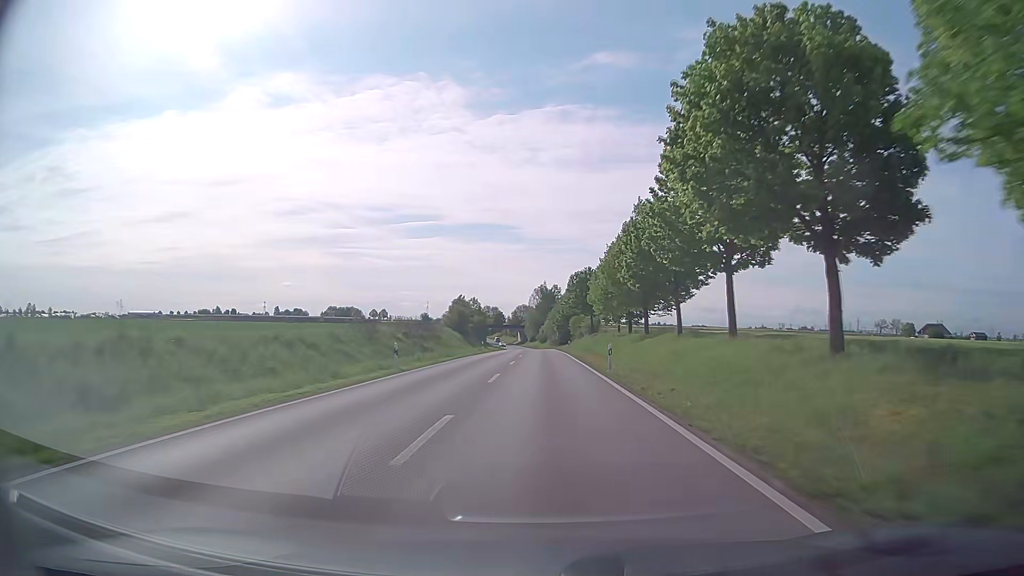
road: secondary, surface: asphalt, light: Day
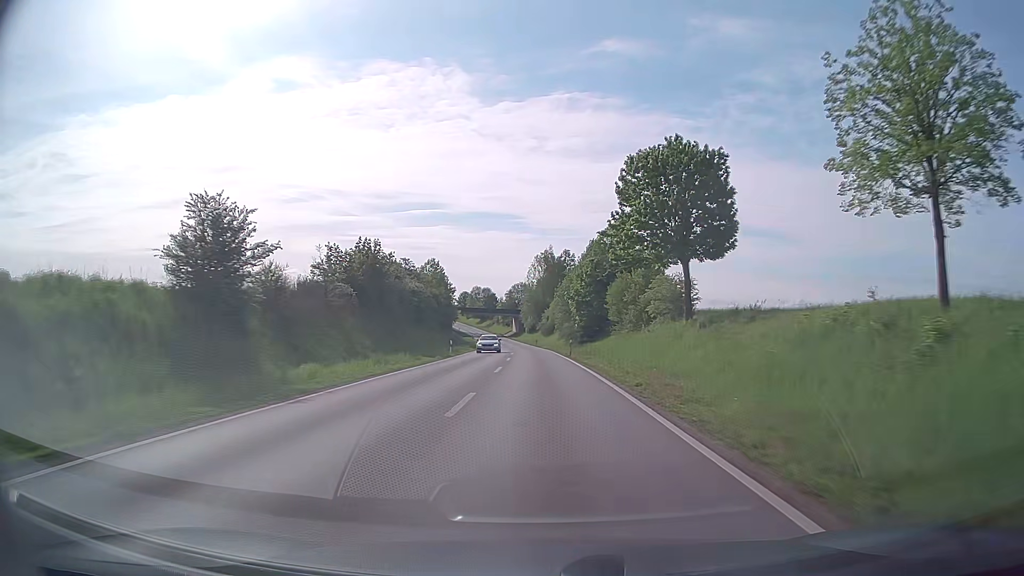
(-0.3, +68.8) m; 0°
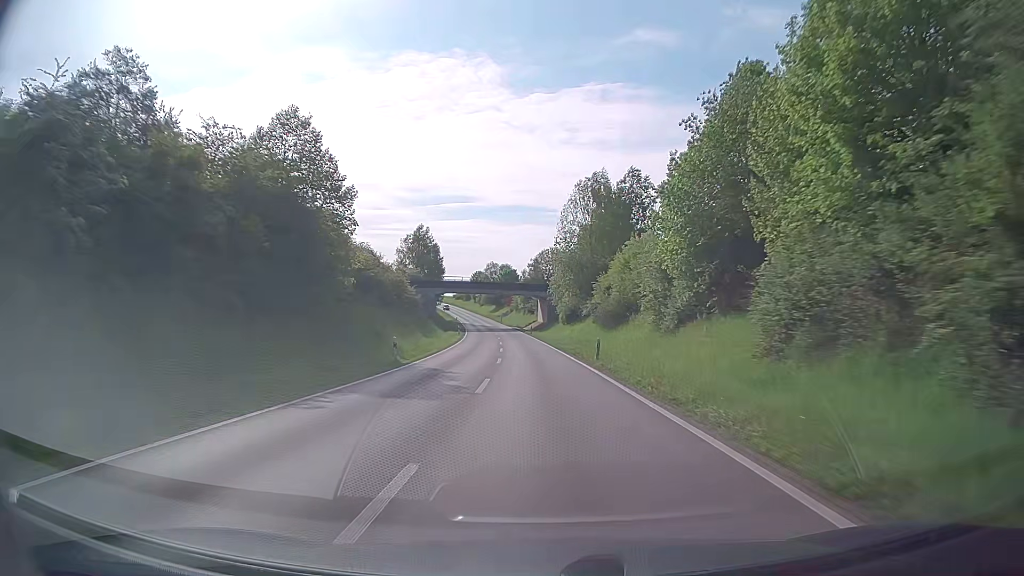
(-1.5, +68.8) m; -3°
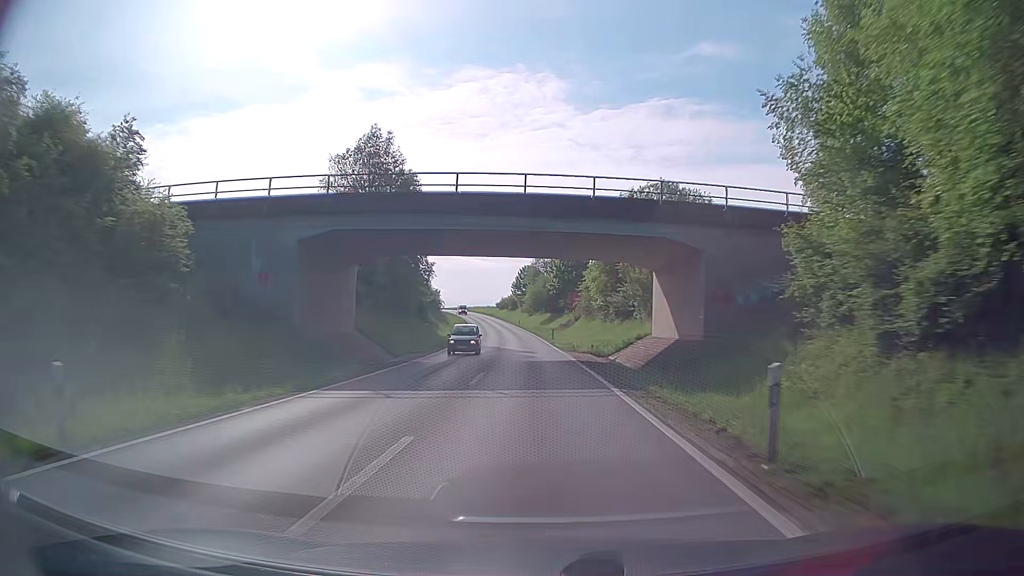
(-2.8, +71.0) m; -5°
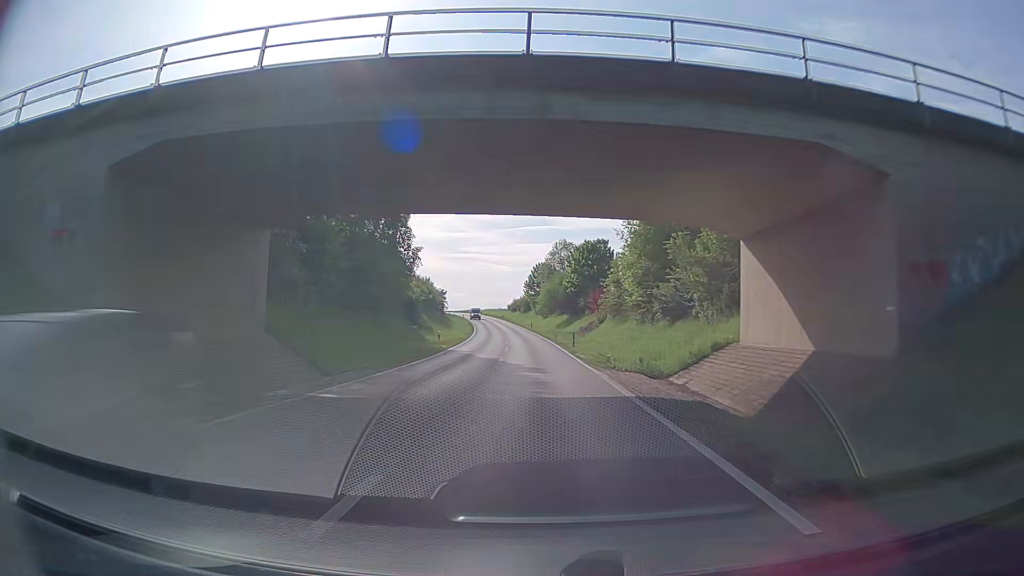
(-0.2, +14.3) m; -1°
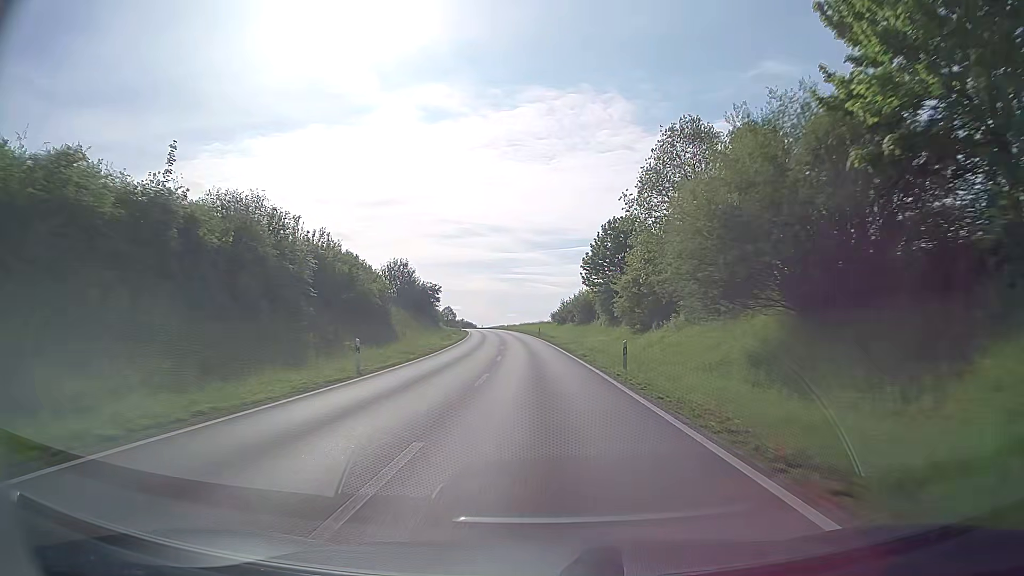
(-2.2, +70.8) m; -4°
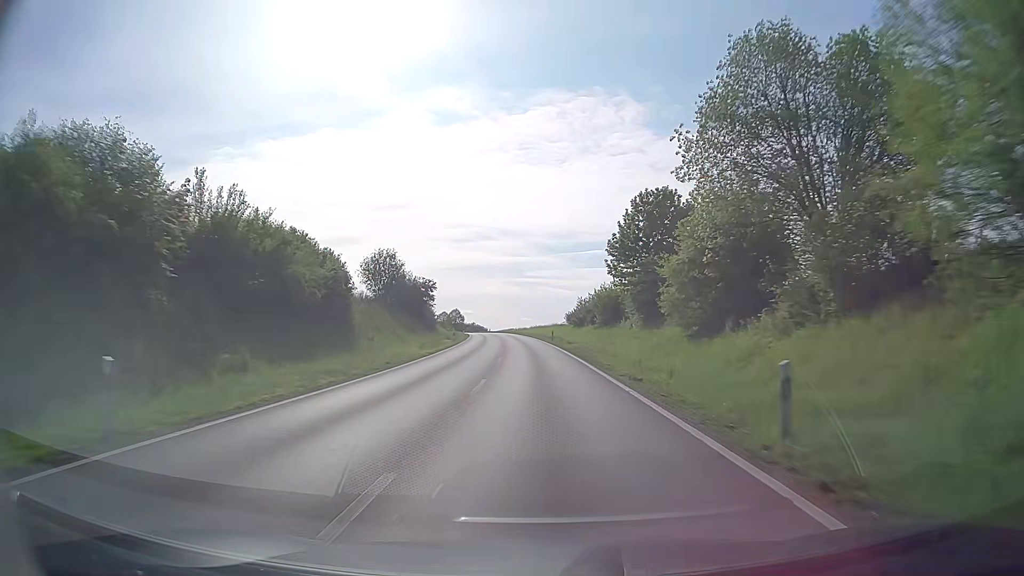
(-0.1, +13.9) m; -1°
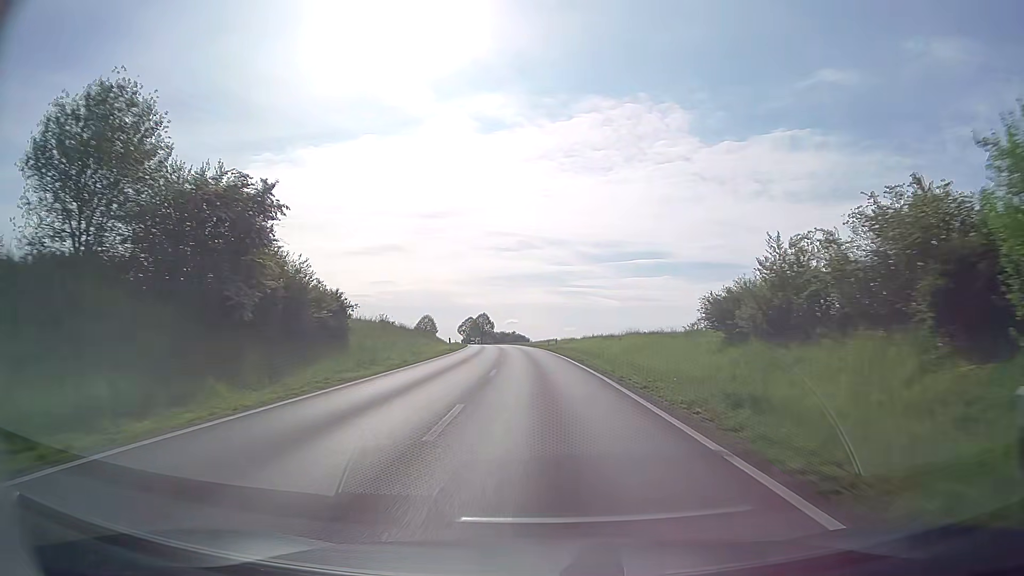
(-1.7, +54.4) m; -4°
(0, +10) (0, +20) (-1, +30) (-1, +40) (-2, +50) (-3, +60) (-3, +70) (-4, +80) (-5, +90) (-7, +100) m
